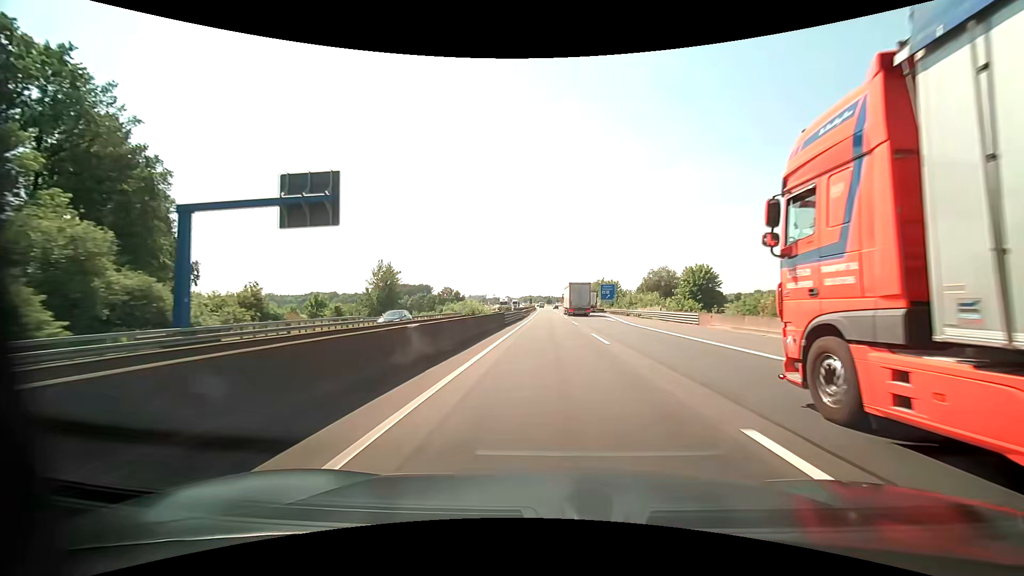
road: motorway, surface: asphalt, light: Day
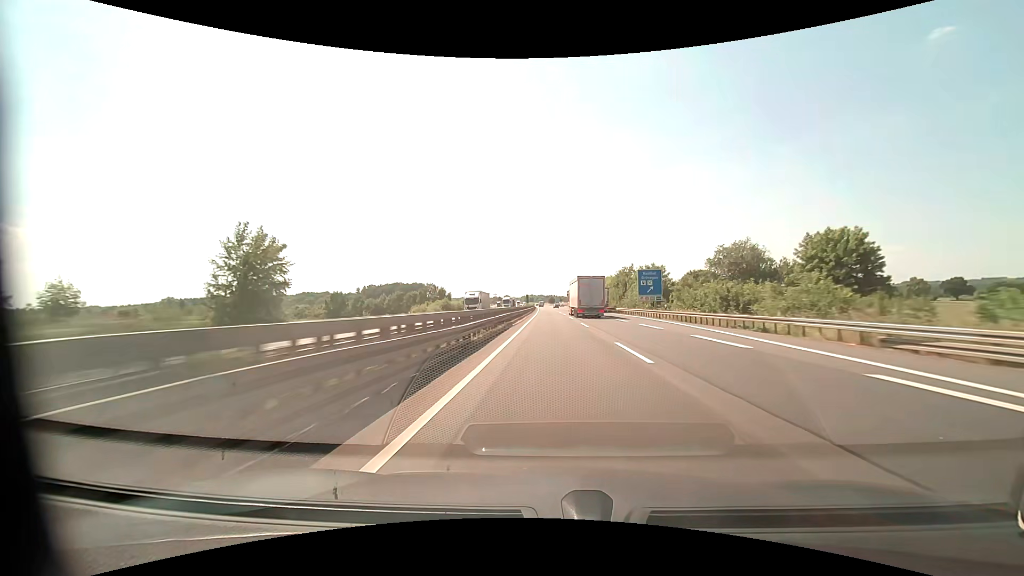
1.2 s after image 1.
(-0.3, +41.7) m; 0°
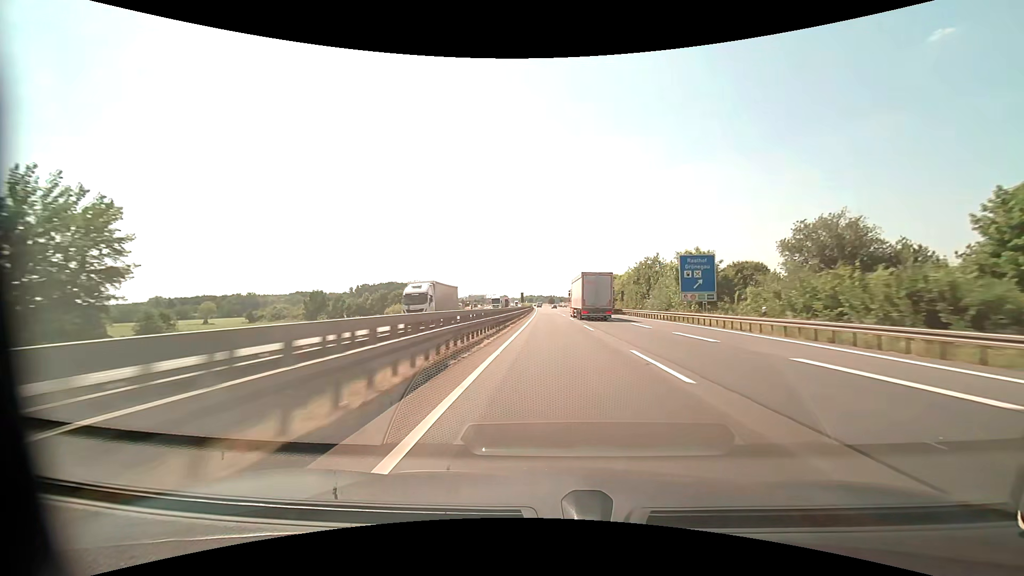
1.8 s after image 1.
(0.0, +20.8) m; 0°
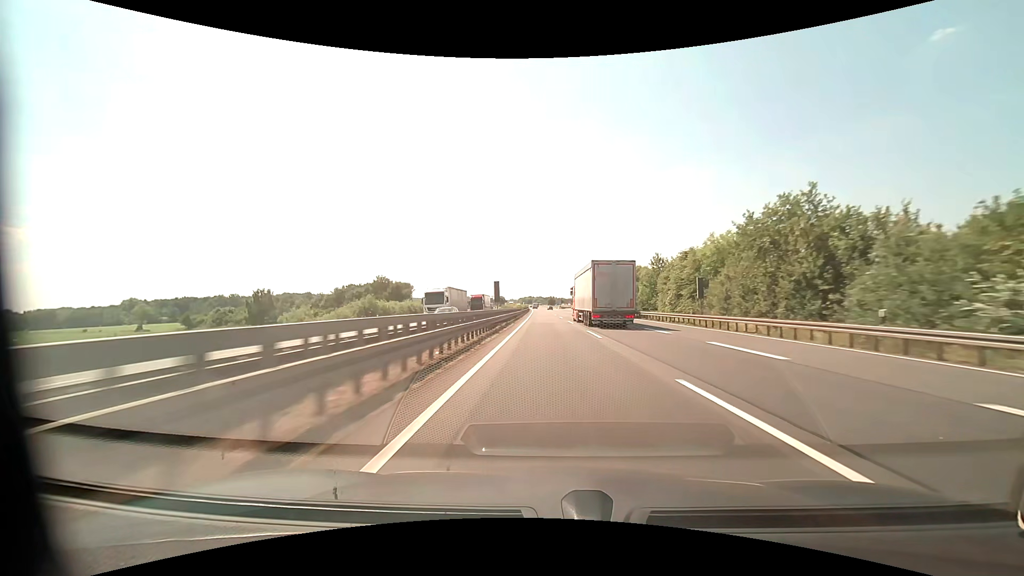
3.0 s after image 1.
(+0.2, +41.5) m; 0°
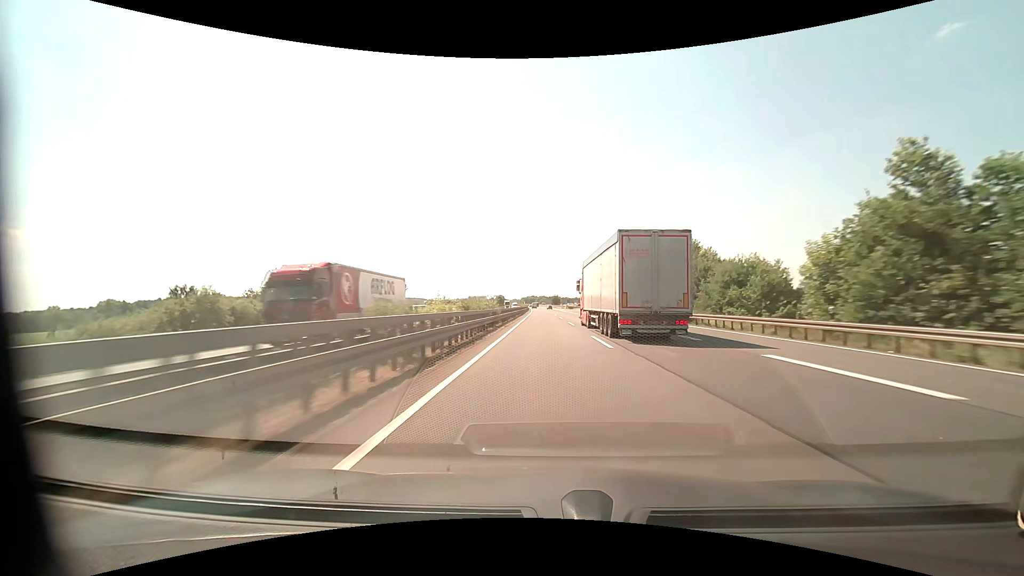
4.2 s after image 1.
(-0.1, +41.4) m; 0°
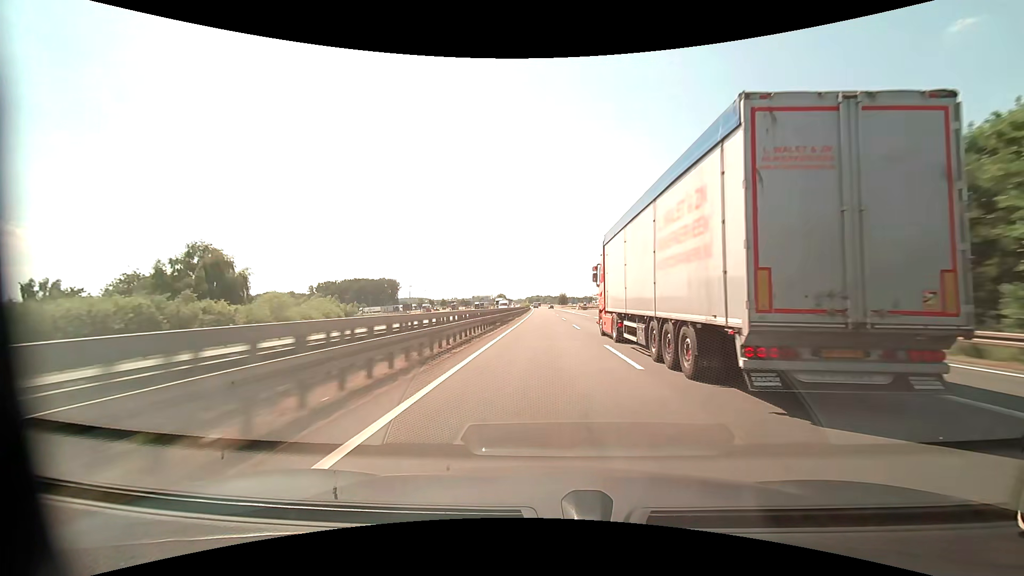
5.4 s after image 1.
(-0.2, +41.3) m; 0°
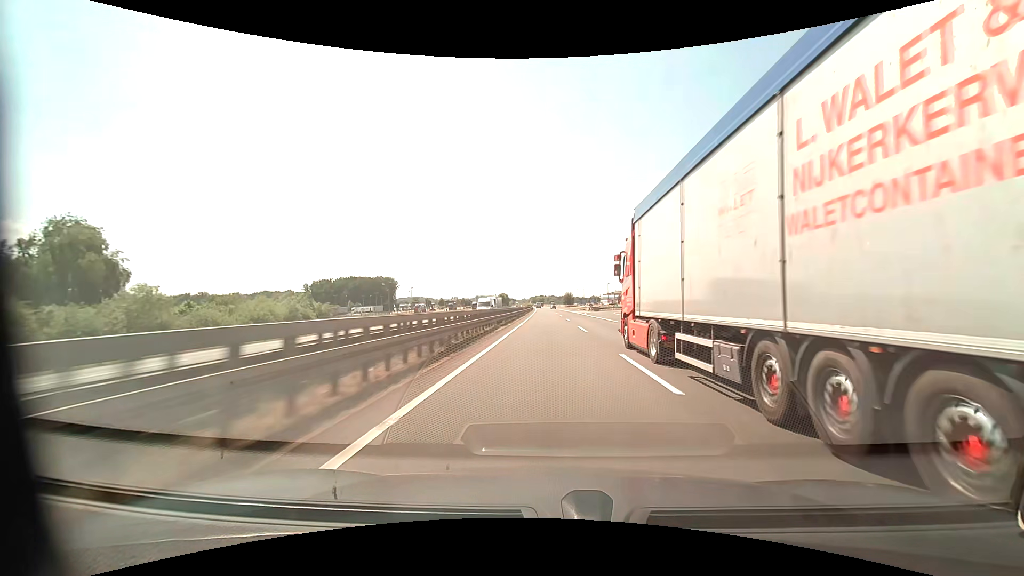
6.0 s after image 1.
(-0.1, +20.6) m; -1°
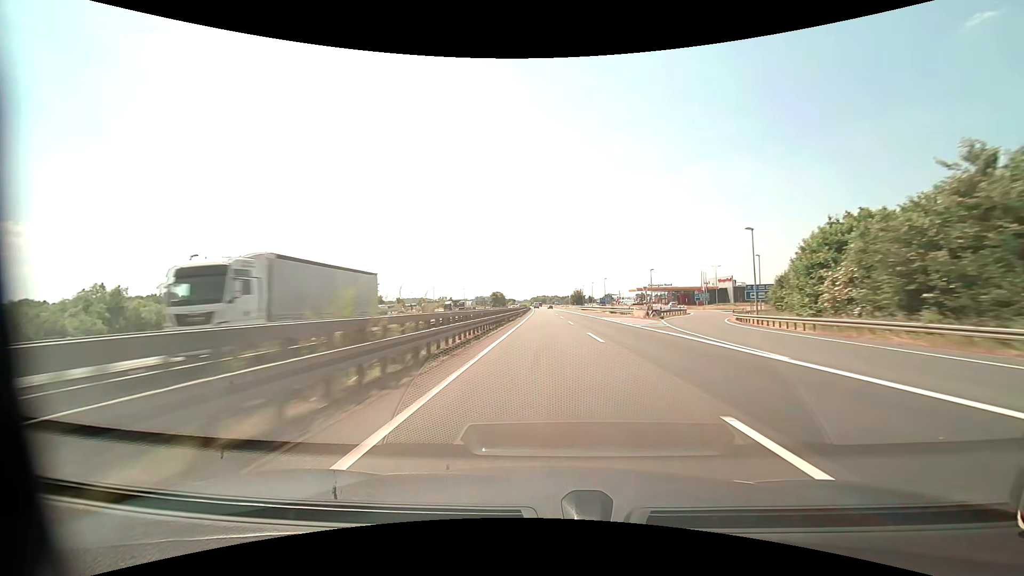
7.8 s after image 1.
(-0.3, +61.7) m; 0°
(0, +10) (0, +20) (0, +30) (0, +40) (0, +50) (0, +60) (0, +70) (0, +80) (0, +90) (0, +100) m
